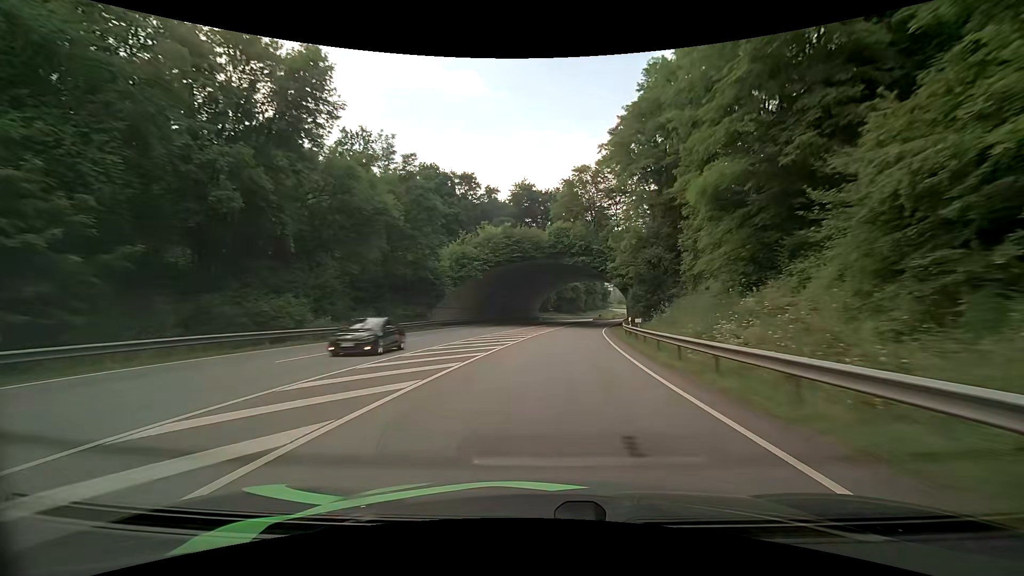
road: primary_link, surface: asphalt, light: Day
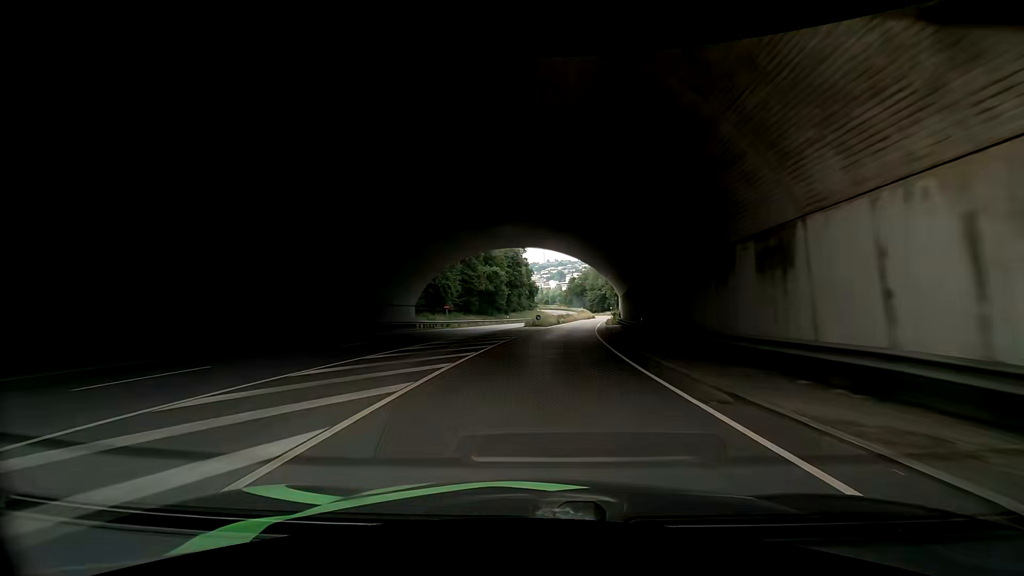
(+4.2, +52.4) m; +9°
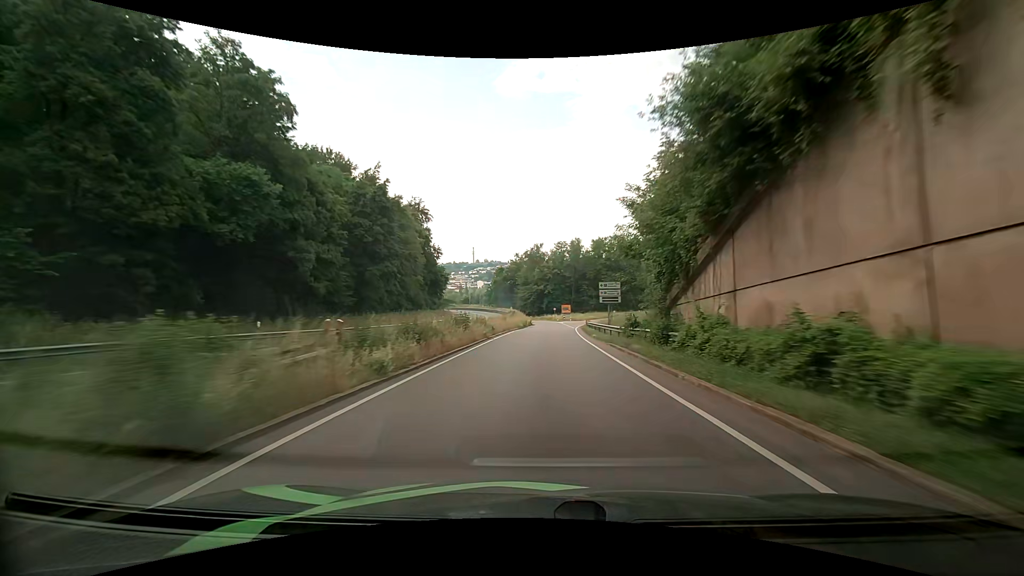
(+0.6, +62.1) m; +8°
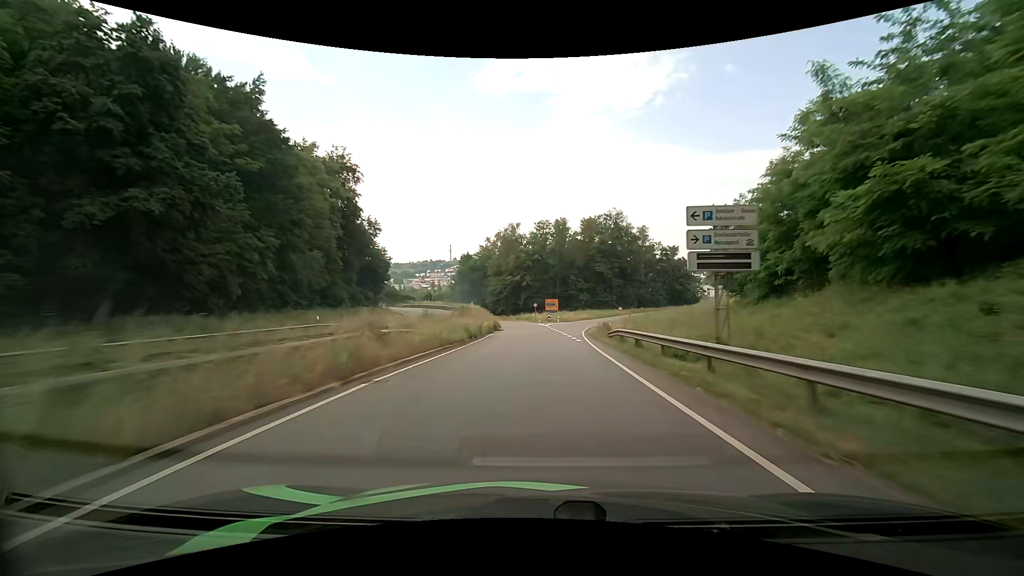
(+1.2, +33.8) m; +4°
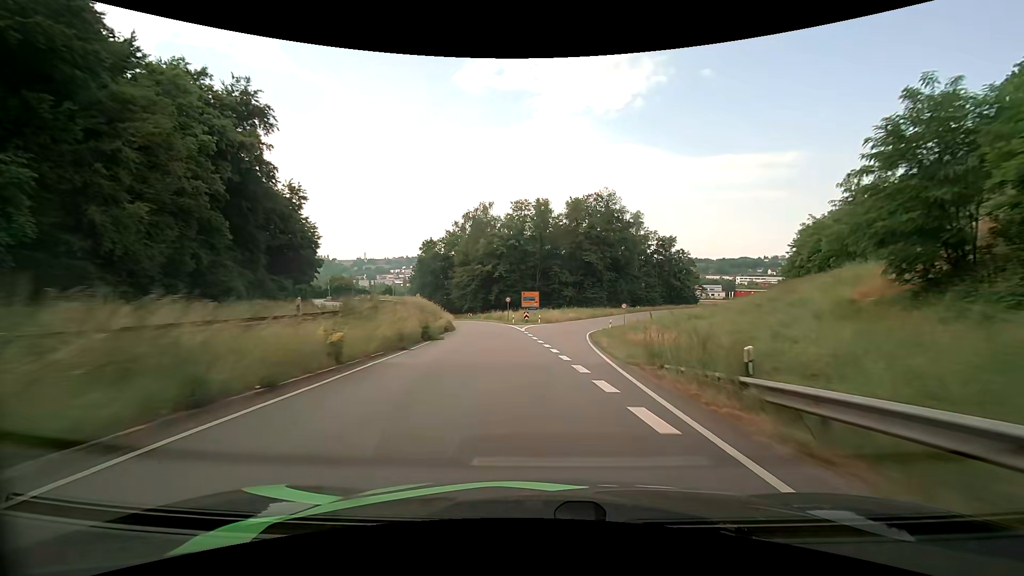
(+0.2, +21.4) m; +2°
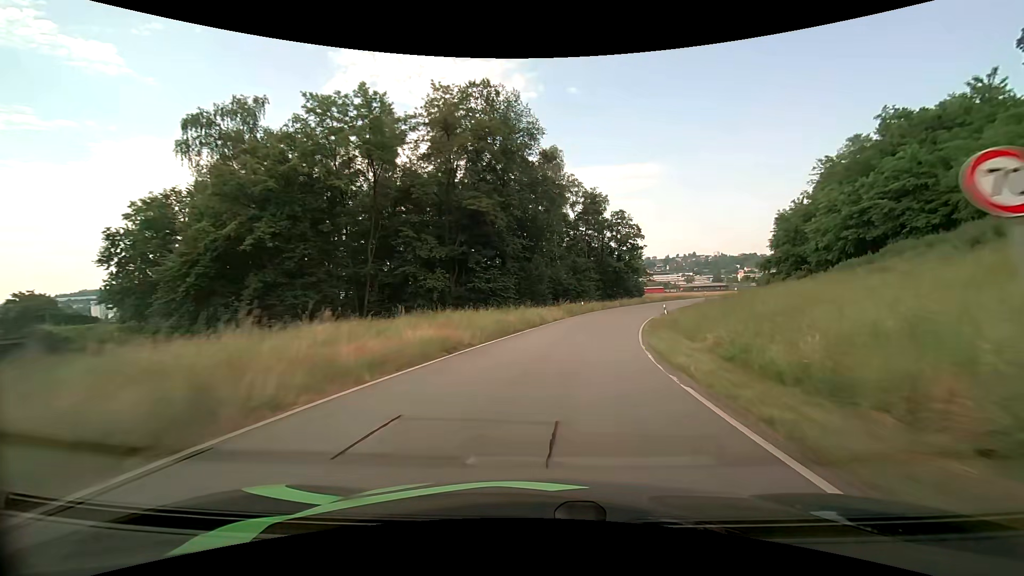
(+4.4, +53.4) m; +12°
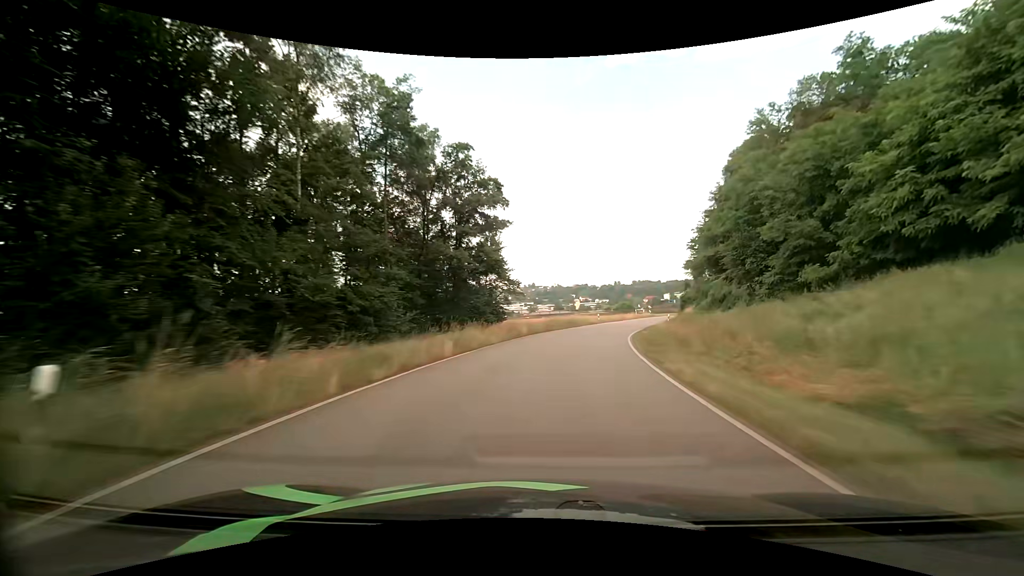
(+6.8, +42.3) m; +18°
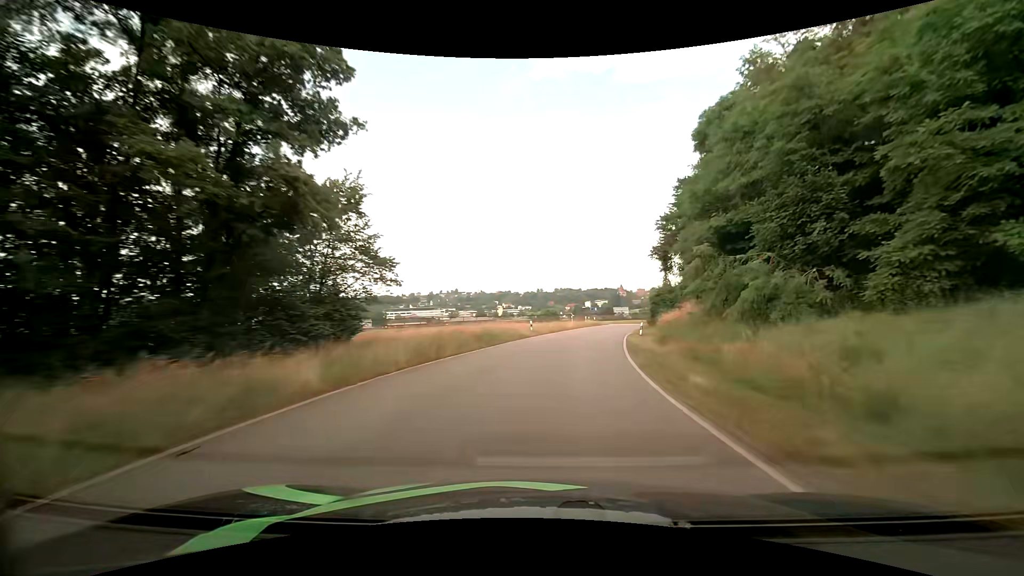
(+1.7, +21.6) m; +9°
(0, +10) (+1, +20) (+3, +30) (+5, +40) (+8, +49) (+11, +59) (+15, +68) (+20, +77) (+25, +85) (+31, +93) m
